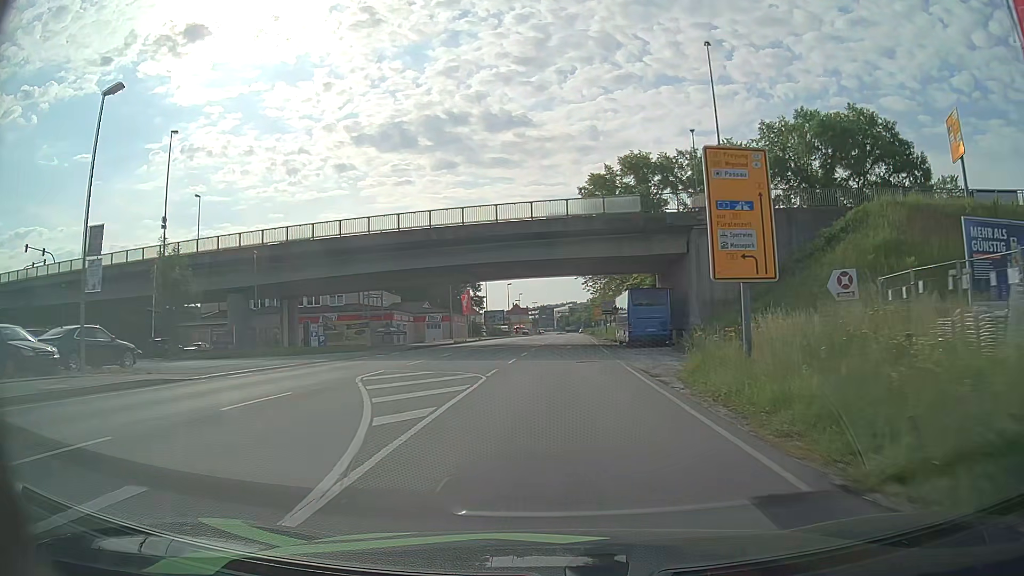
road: primary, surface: asphalt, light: Day
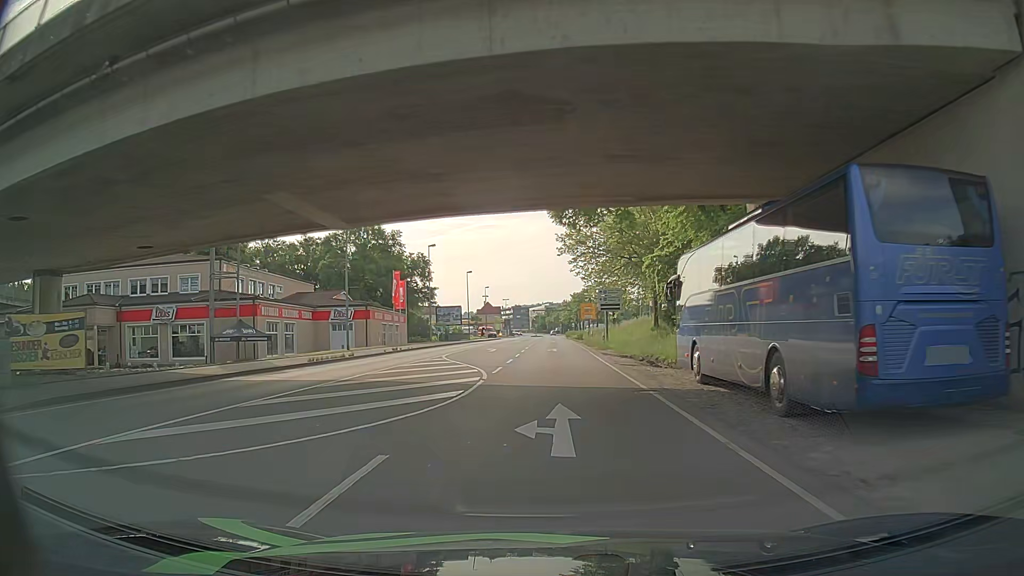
(+0.7, +31.0) m; +2°
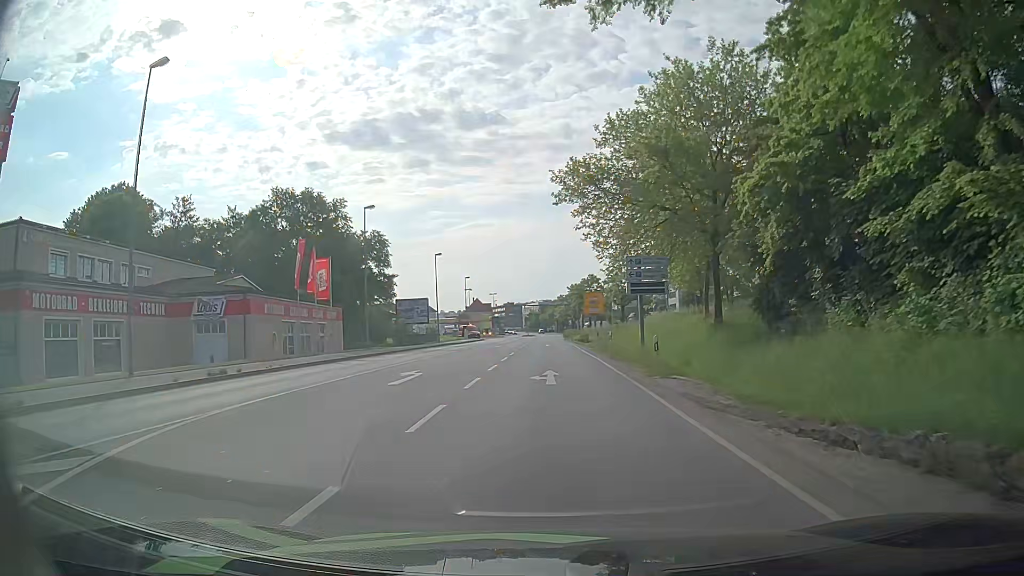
(+0.2, +23.2) m; 0°
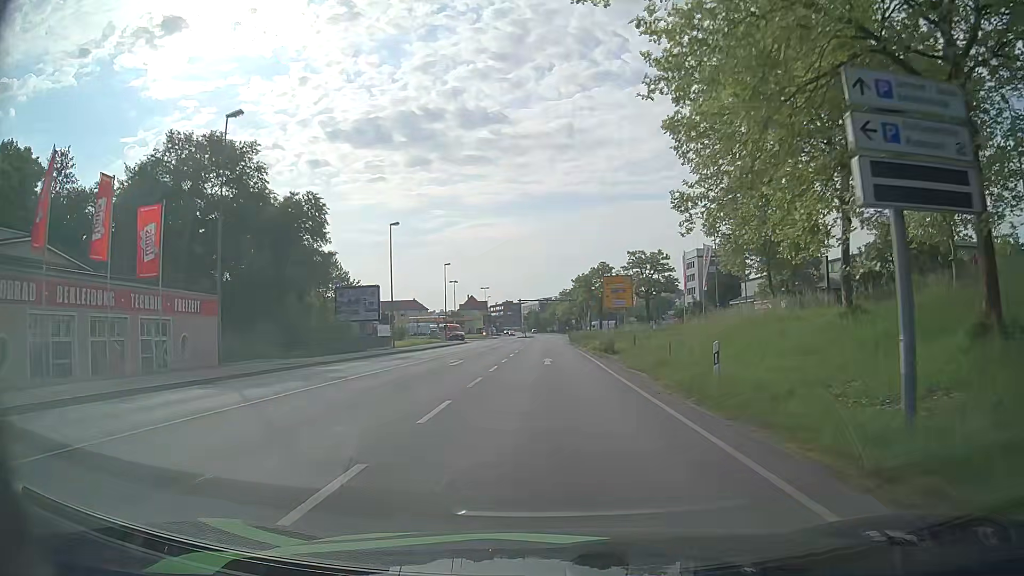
(0.0, +23.0) m; 0°
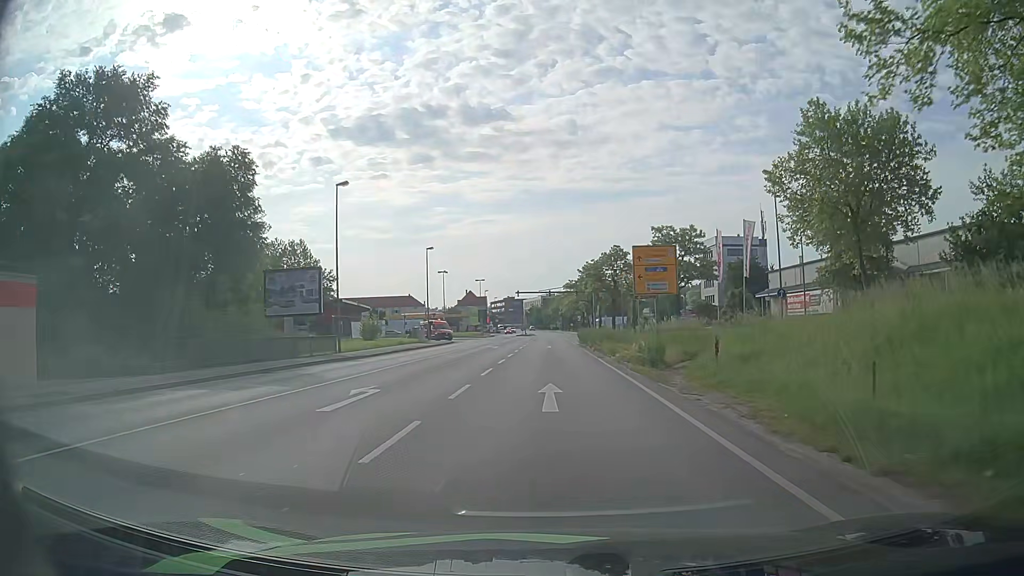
(-0.1, +15.1) m; -2°
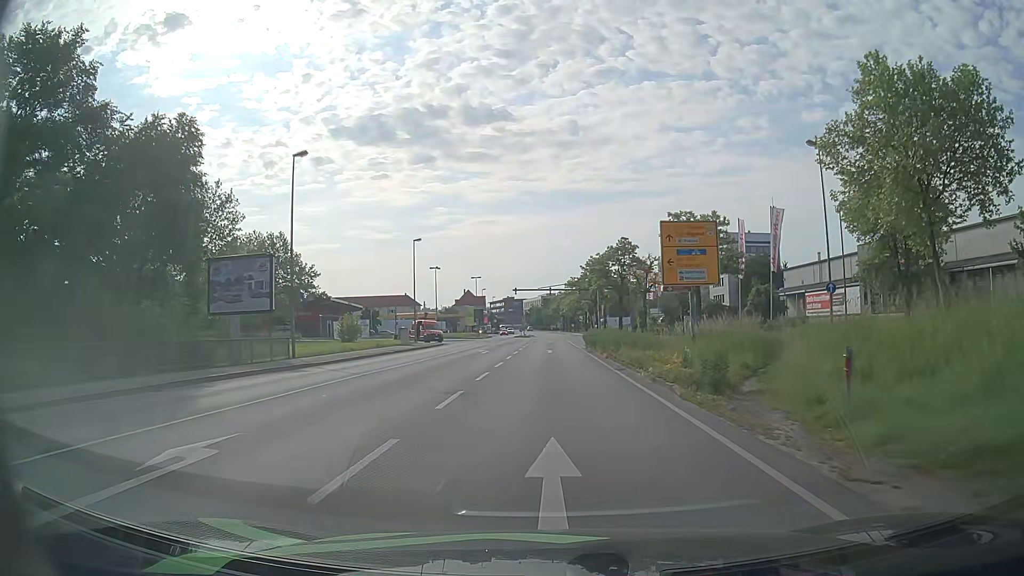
(+0.2, +7.5) m; +1°
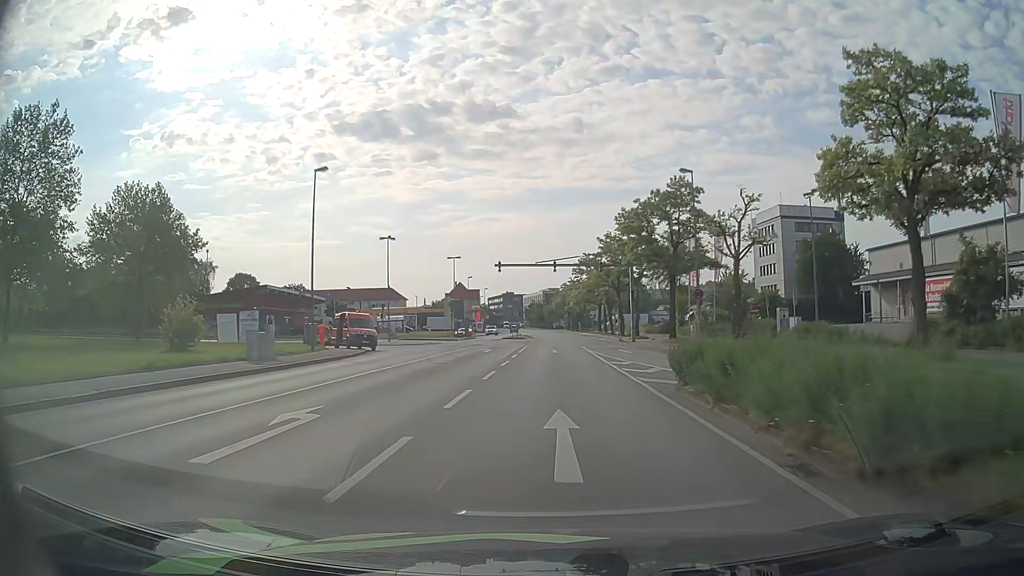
(+0.3, +30.0) m; +1°
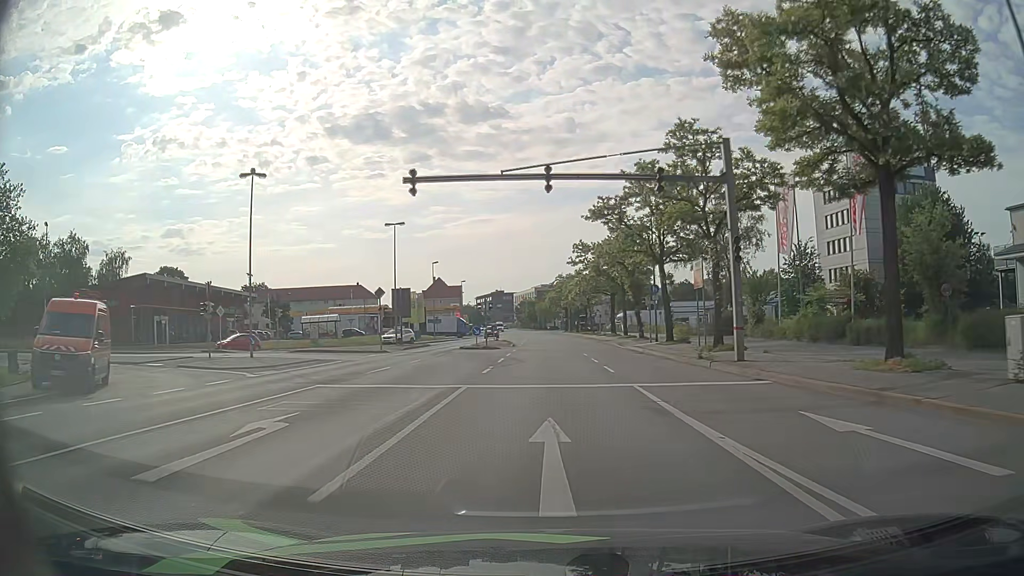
(+0.2, +30.1) m; +1°
